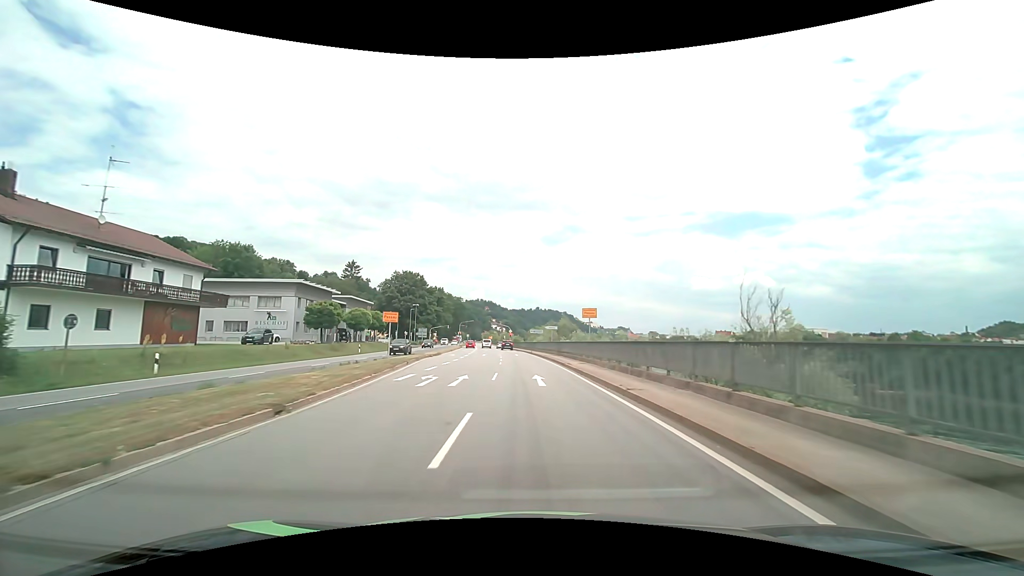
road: primary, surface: asphalt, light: Day
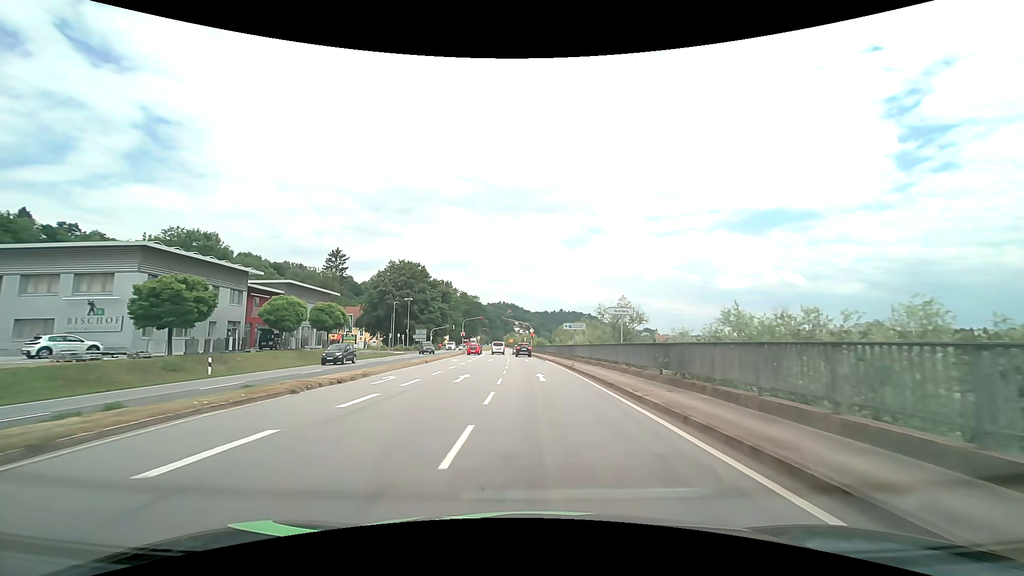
(-0.8, +29.7) m; -3°
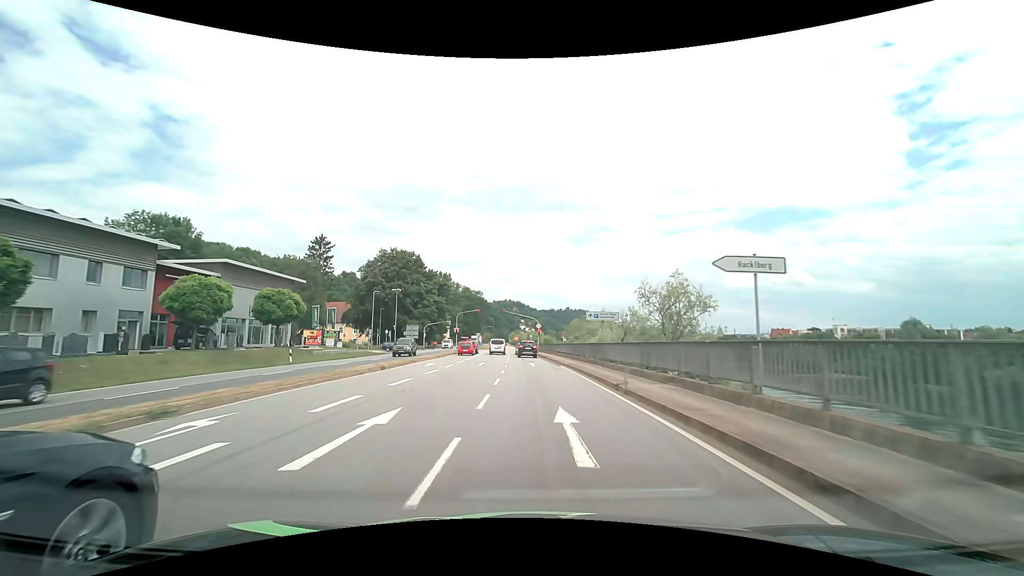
(0.0, +13.2) m; -1°
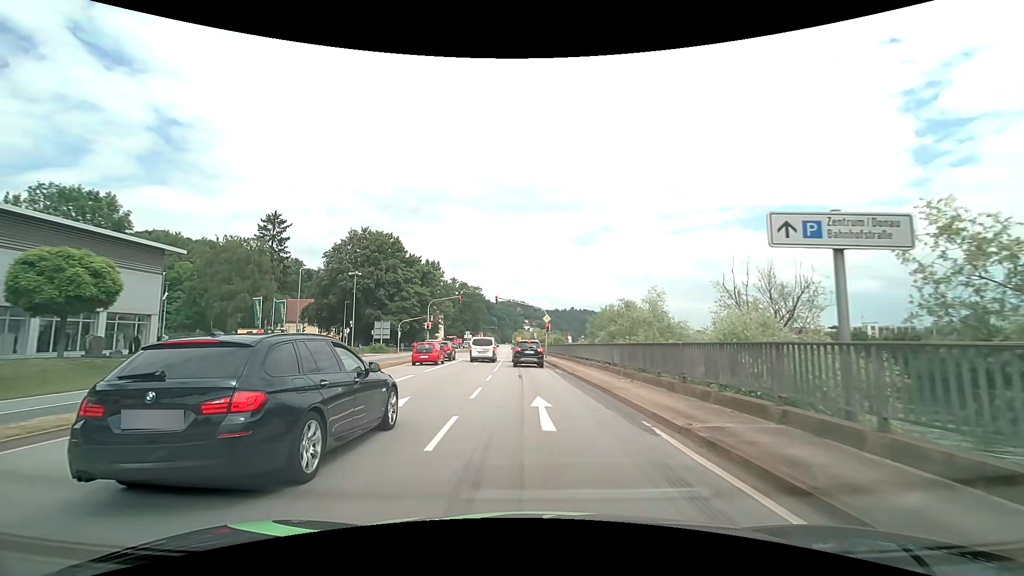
(0.0, +21.6) m; -1°
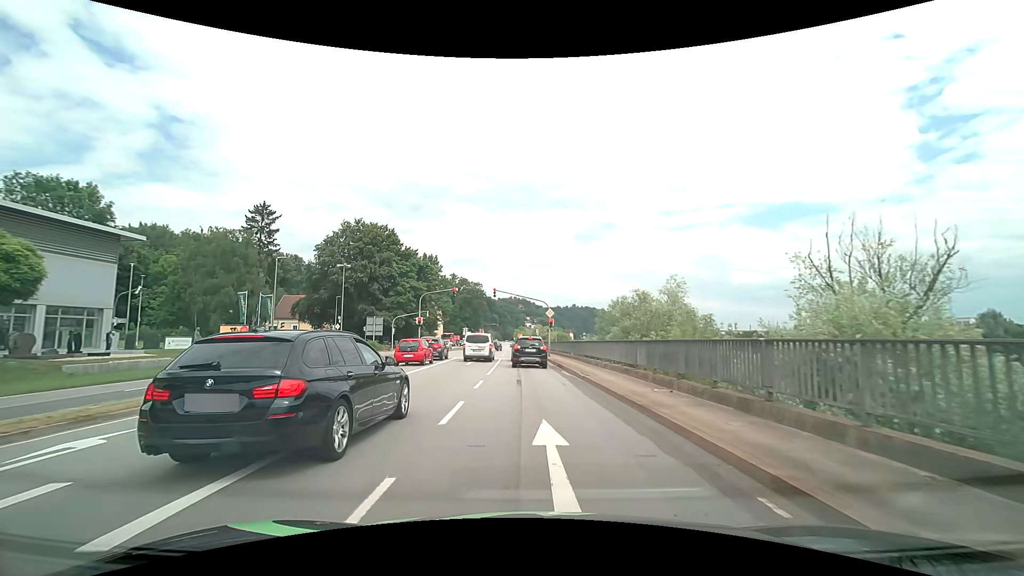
(0.0, +4.3) m; 0°
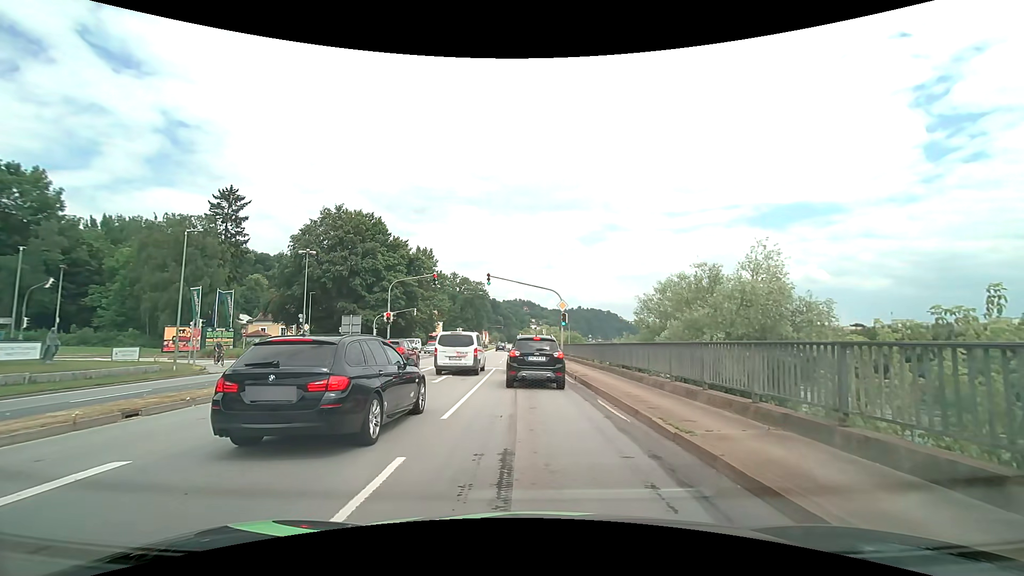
(0.0, +10.7) m; +1°
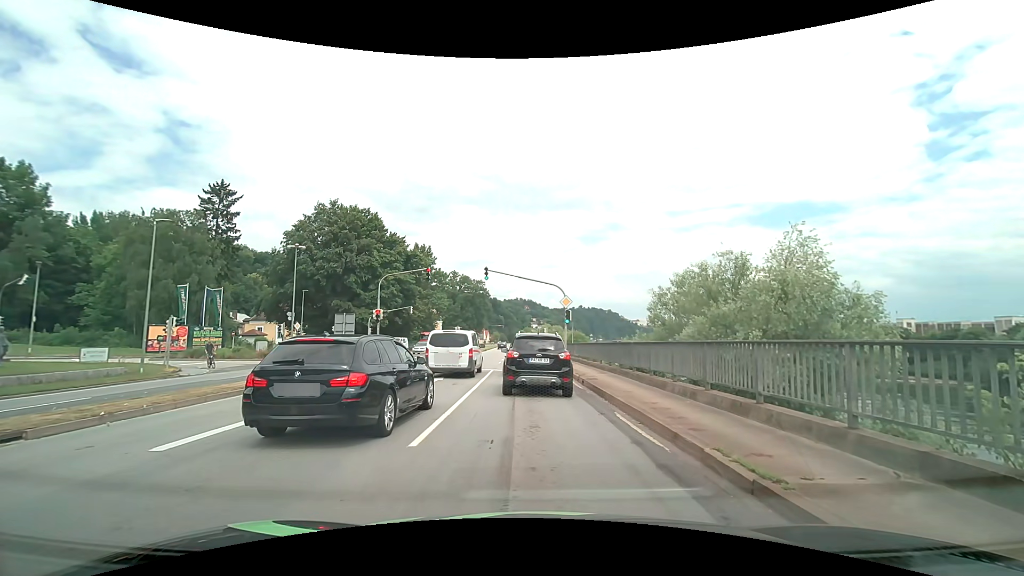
(0.0, +2.3) m; -1°
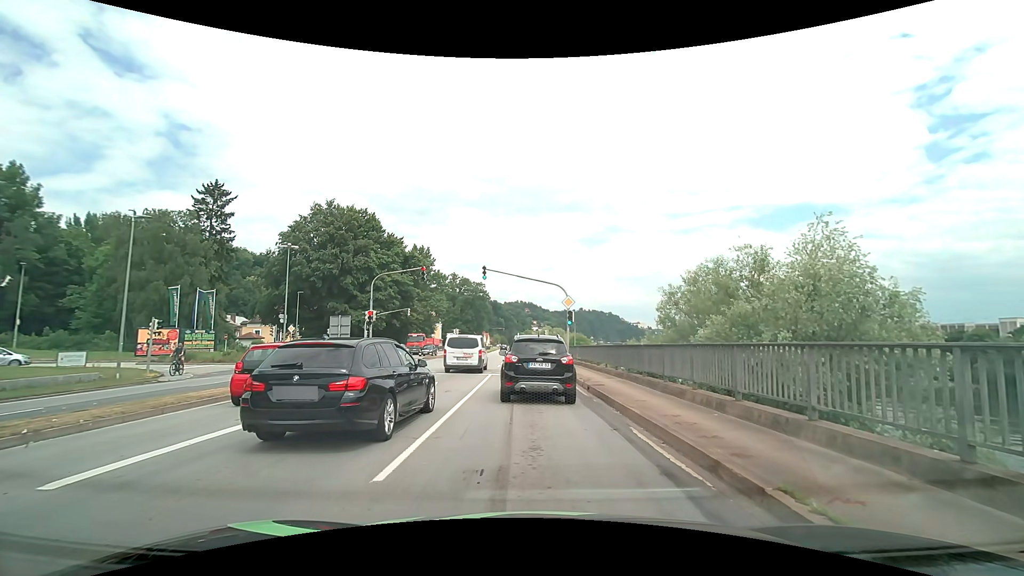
(0.0, +1.5) m; 0°
(0, +10) (0, +20) (-1, +30) (-1, +40) (-2, +50) (-2, +60) (-2, +70) (-3, +80) (-3, +90) (-3, +100) m
